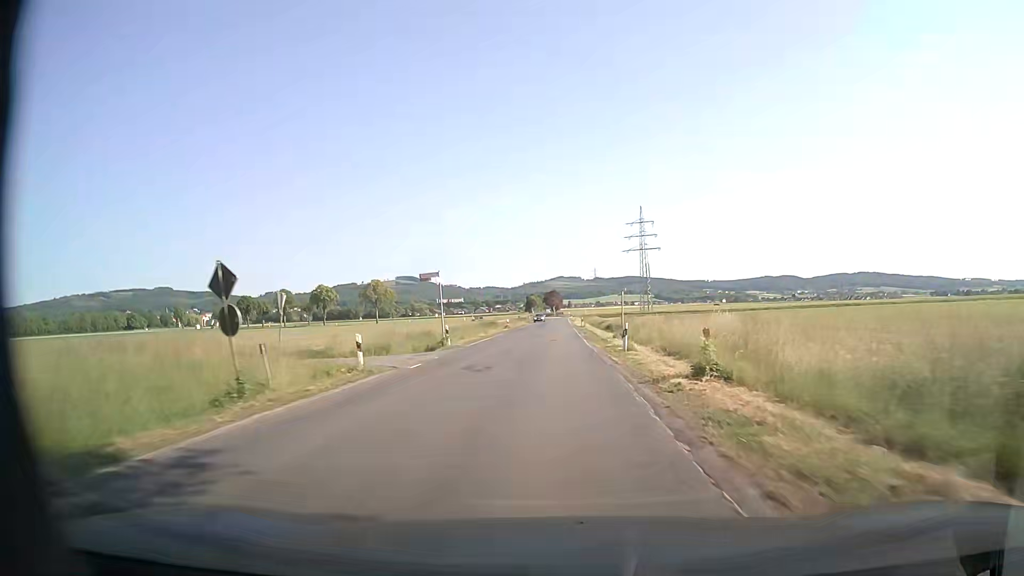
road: secondary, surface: asphalt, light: Day
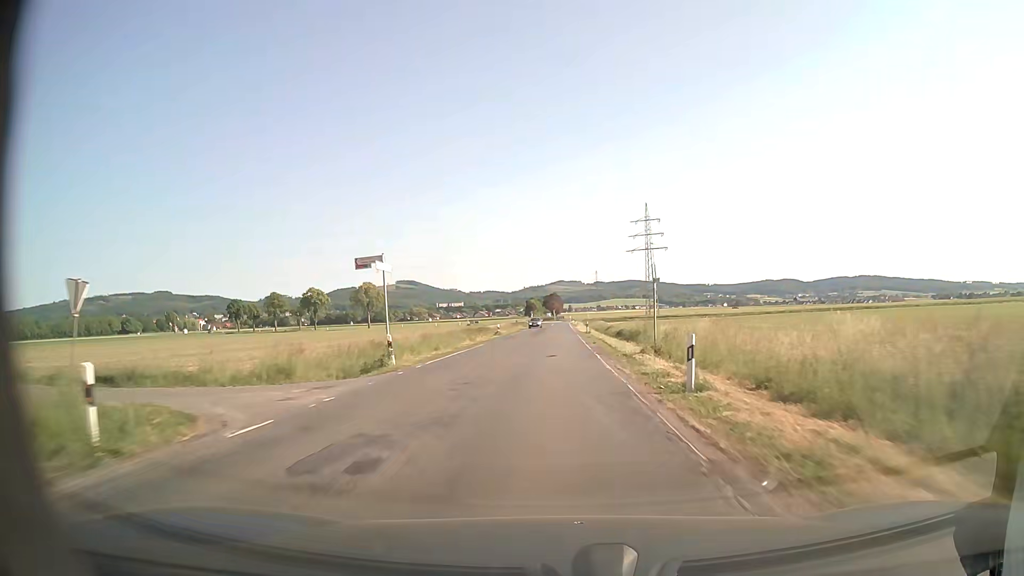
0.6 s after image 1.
(0.0, +11.3) m; 0°
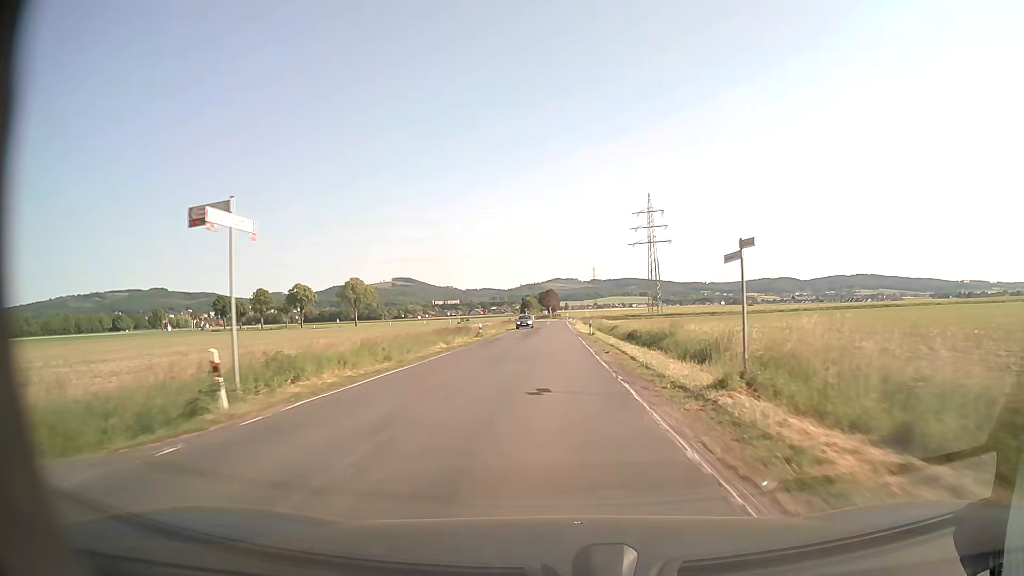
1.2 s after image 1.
(0.0, +11.3) m; +1°
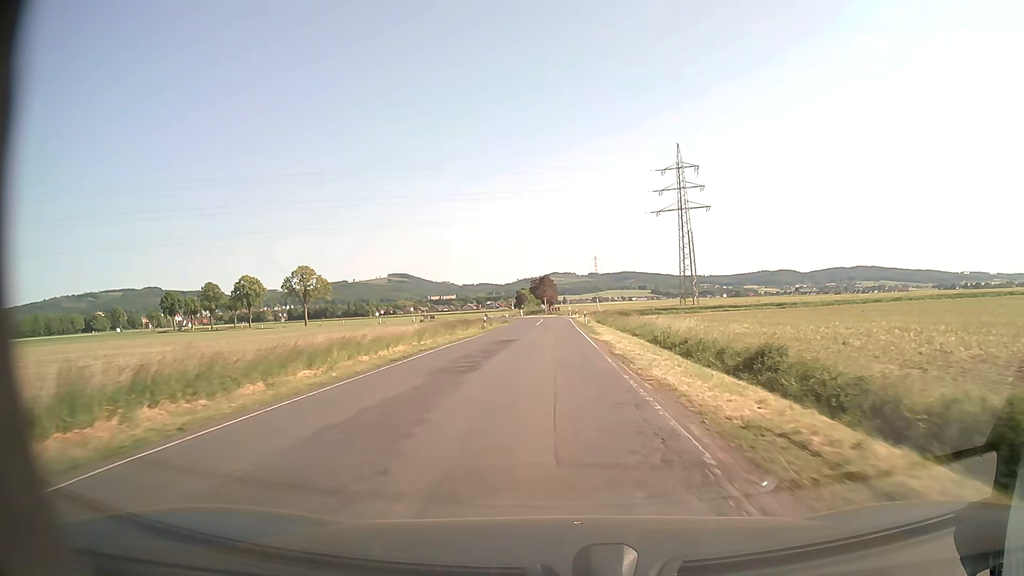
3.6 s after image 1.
(-0.2, +45.1) m; 0°
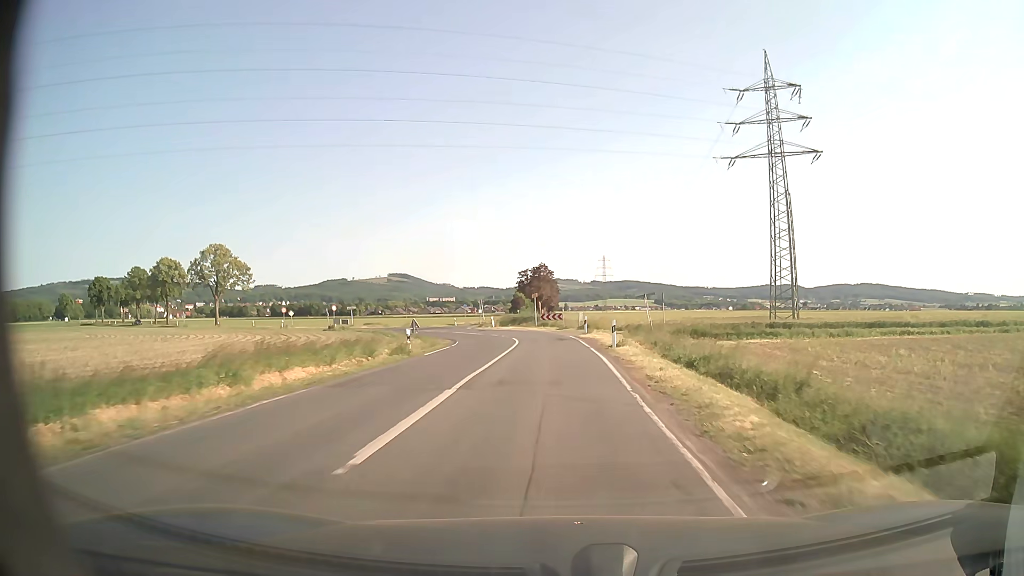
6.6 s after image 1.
(-0.2, +51.0) m; -1°
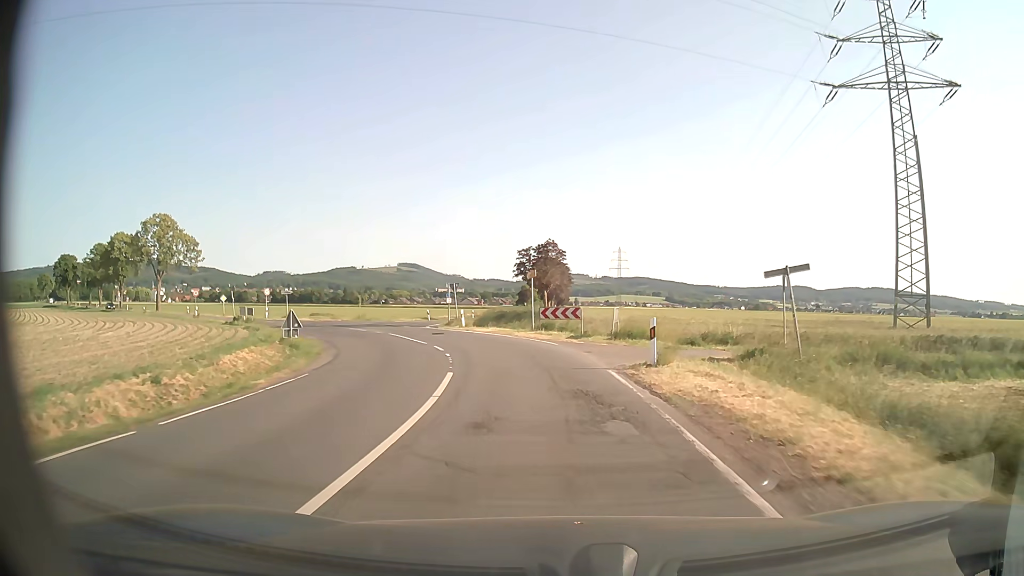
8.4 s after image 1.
(-0.1, +25.2) m; -1°
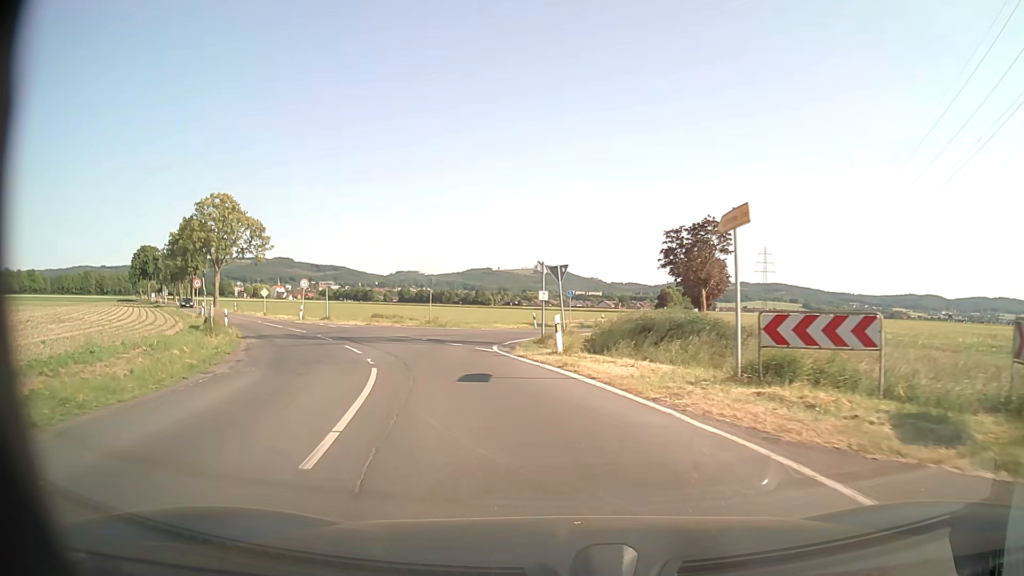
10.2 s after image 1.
(-1.5, +21.1) m; -11°
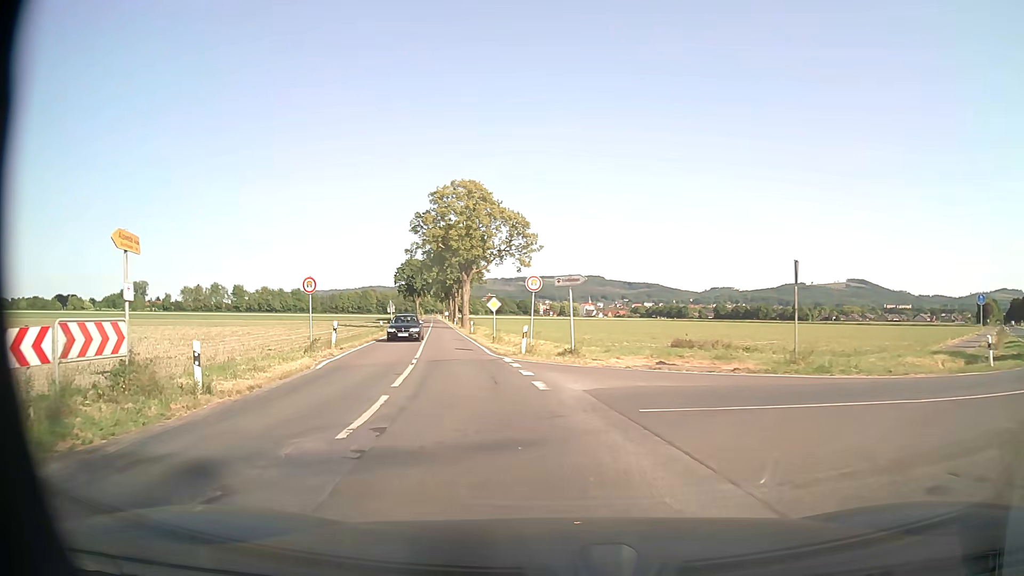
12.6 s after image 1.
(-5.1, +23.9) m; -26°
(-1, +10) (-2, +20) (-4, +30) (-6, +39) (-8, +49) (-10, +59) (-12, +69) (-14, +79) (-16, +89) (-18, +98) m
